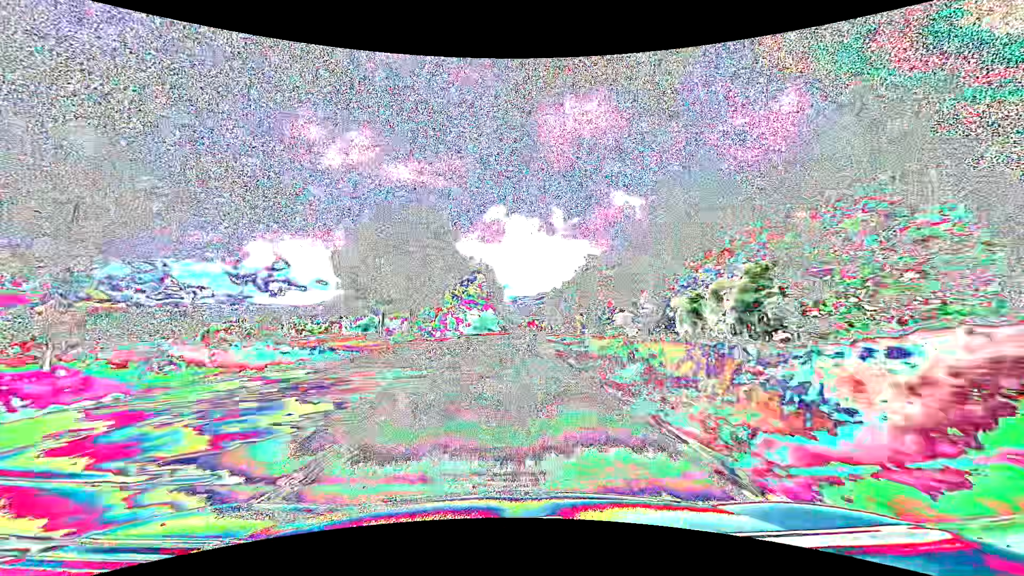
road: primary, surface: asphalt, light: Day
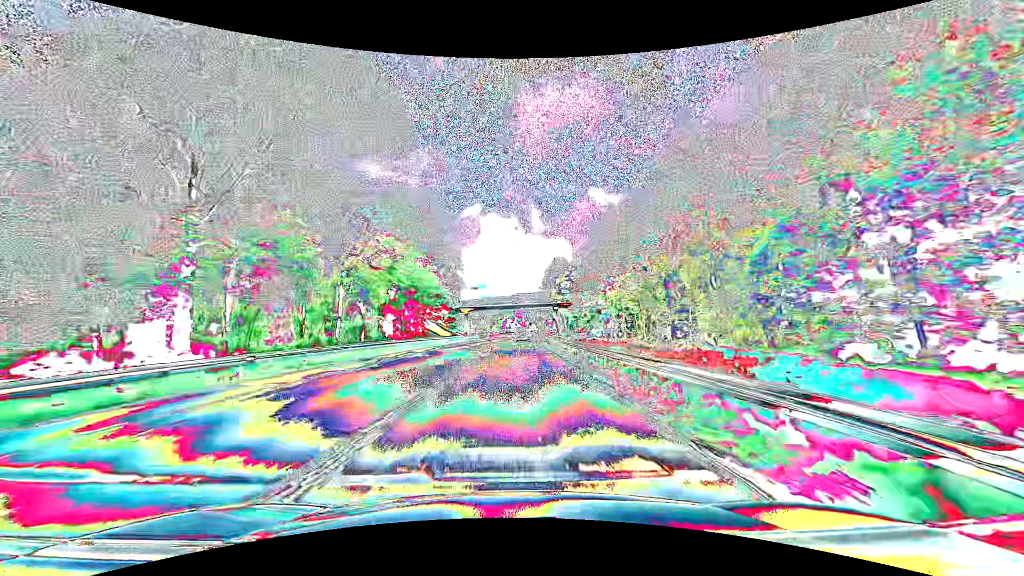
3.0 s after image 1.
(+1.8, +76.3) m; +3°
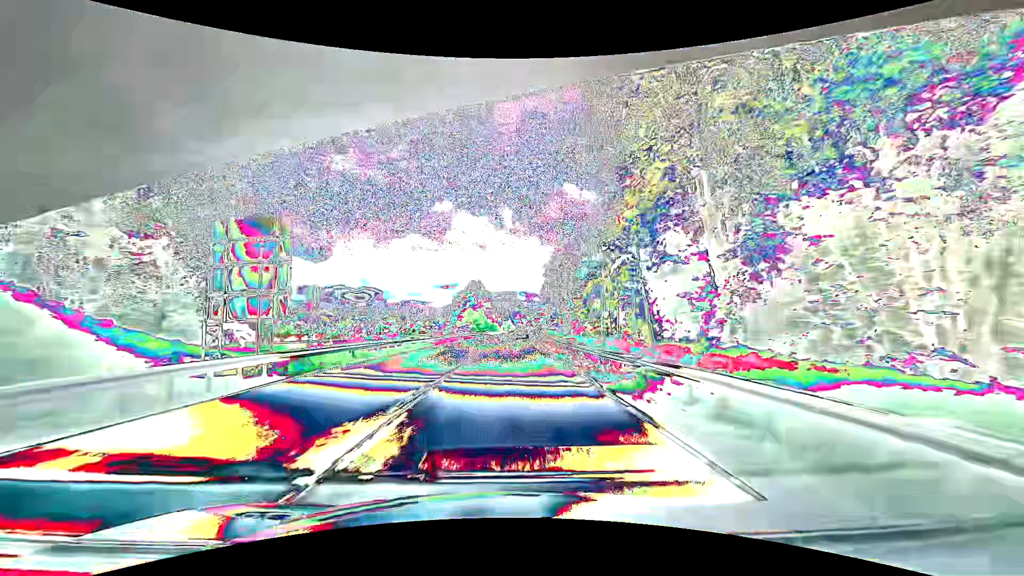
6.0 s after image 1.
(+2.3, +77.9) m; +3°
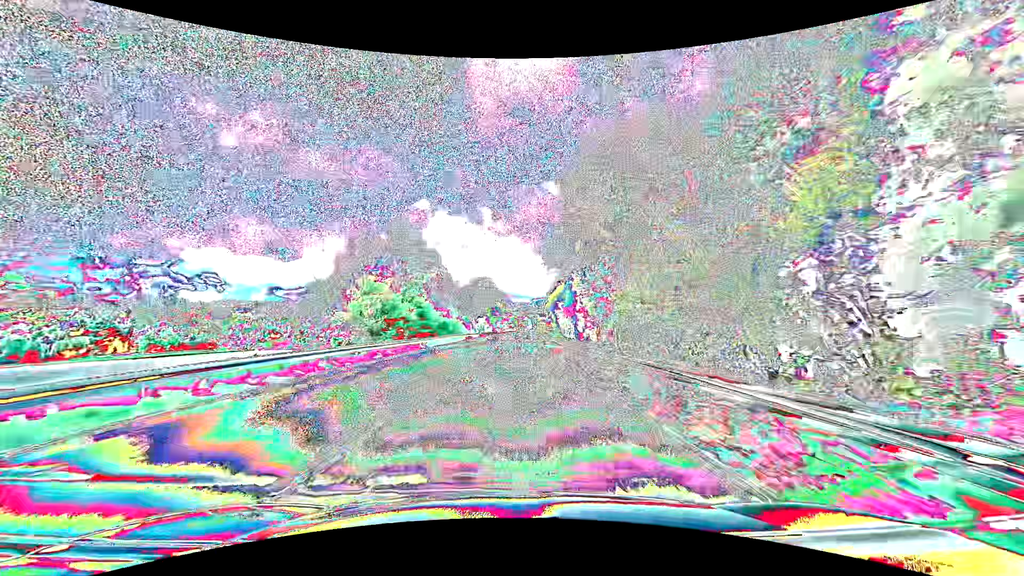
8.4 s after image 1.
(+1.4, +62.8) m; +3°
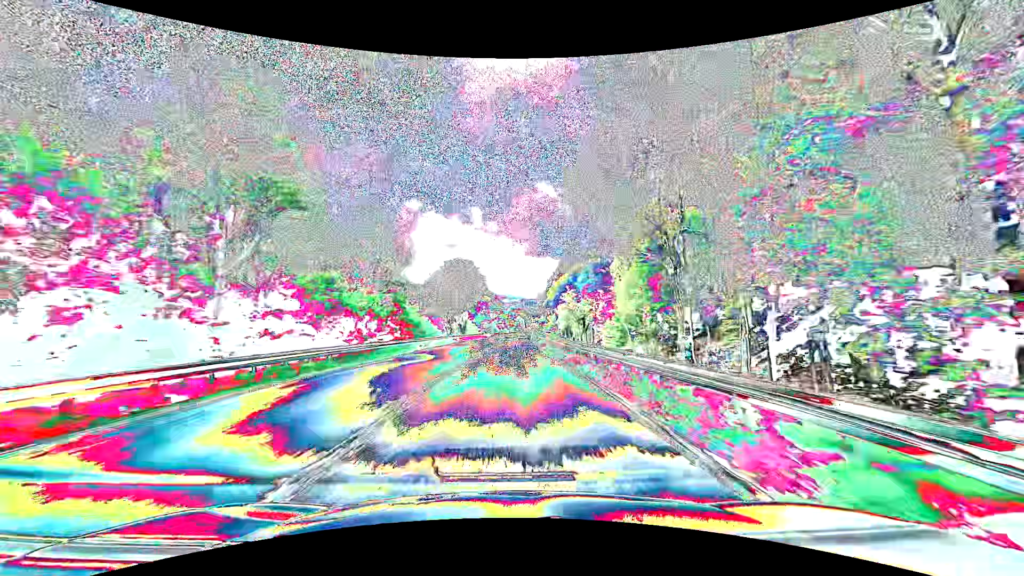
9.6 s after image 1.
(+0.2, +31.6) m; +1°
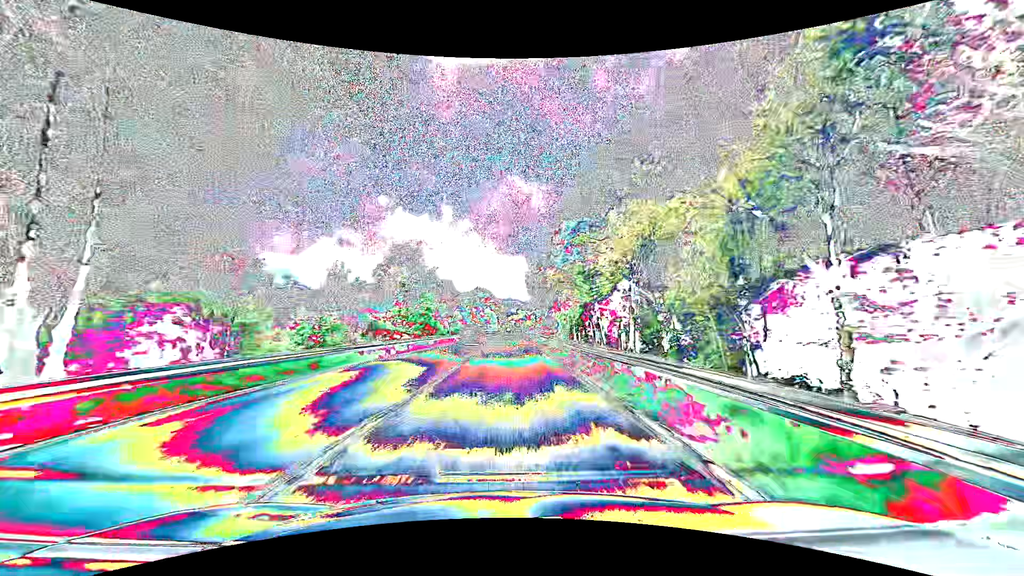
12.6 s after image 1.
(+2.3, +78.9) m; +3°
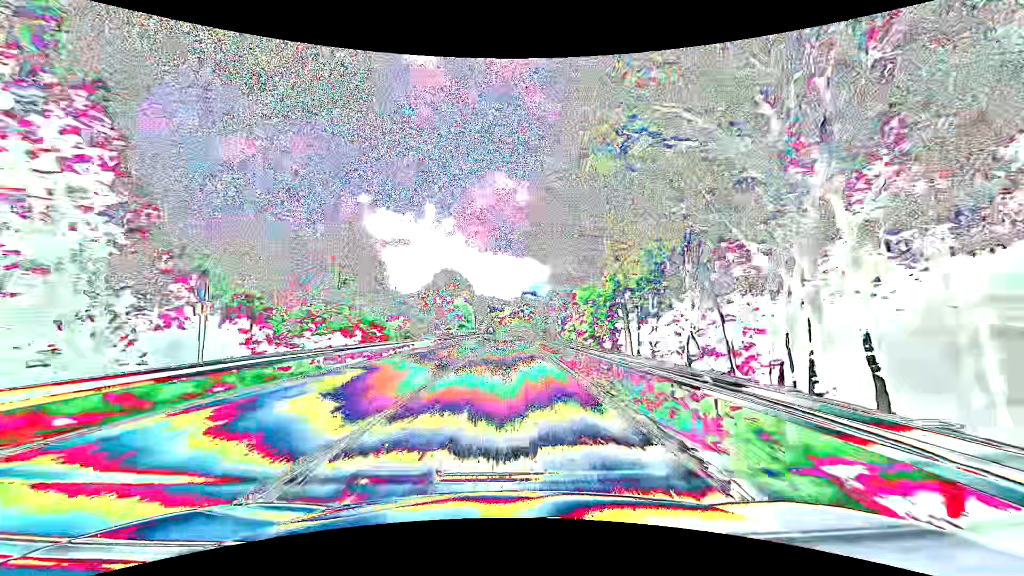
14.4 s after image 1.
(+0.7, +47.3) m; +2°
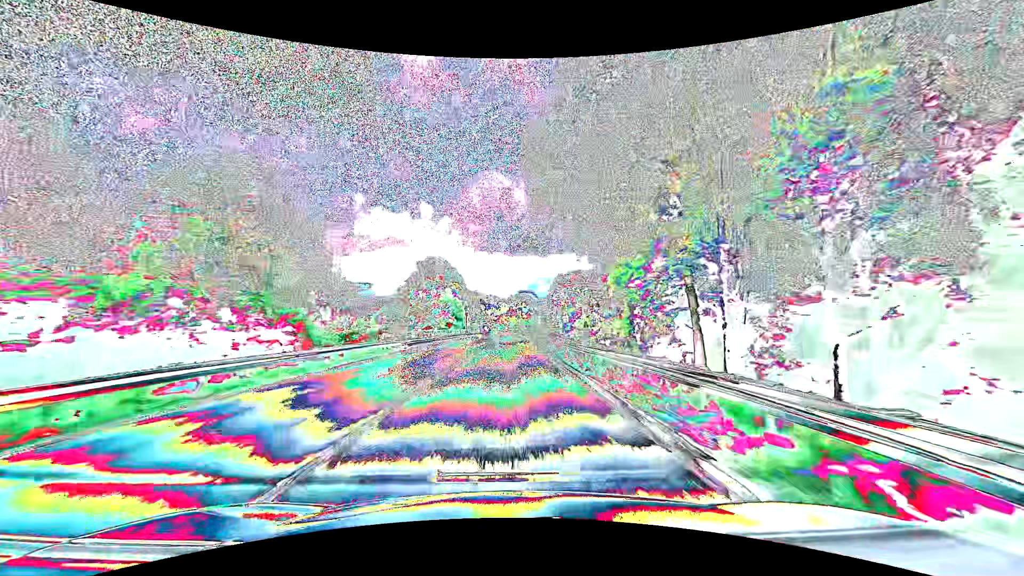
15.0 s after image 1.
(+0.1, +15.8) m; 0°
(0, +10) (0, +20) (0, +30) (0, +40) (+1, +50) (+1, +60) (+1, +70) (+2, +80) (+2, +90) (+3, +100) m
